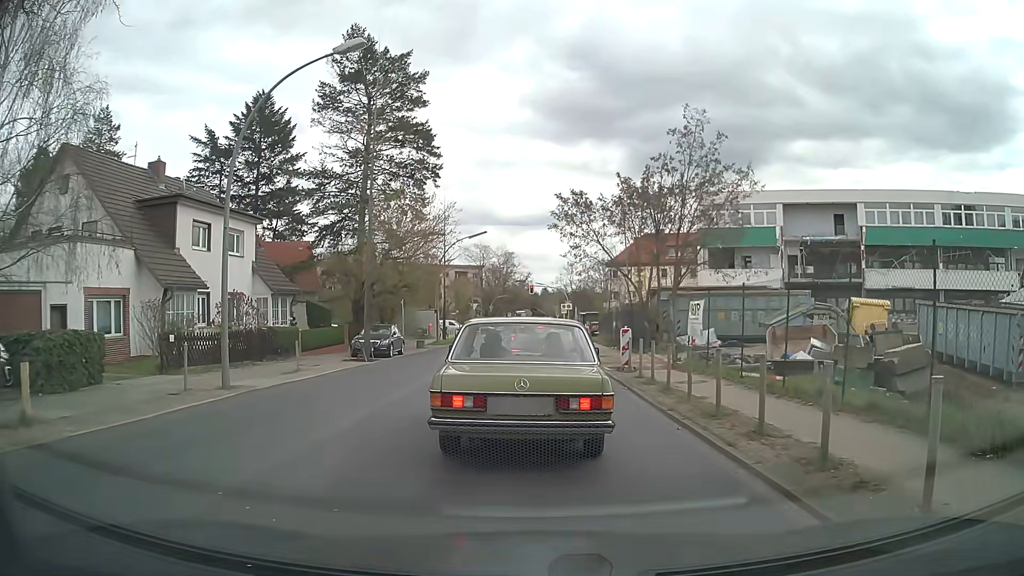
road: tertiary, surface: asphalt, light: Day
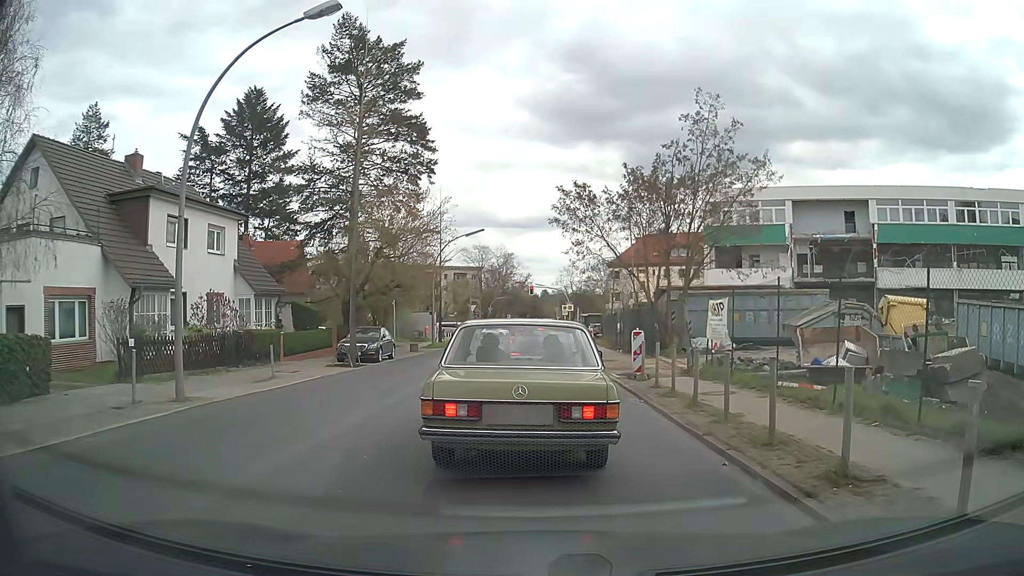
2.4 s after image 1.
(0.0, +2.2) m; 0°
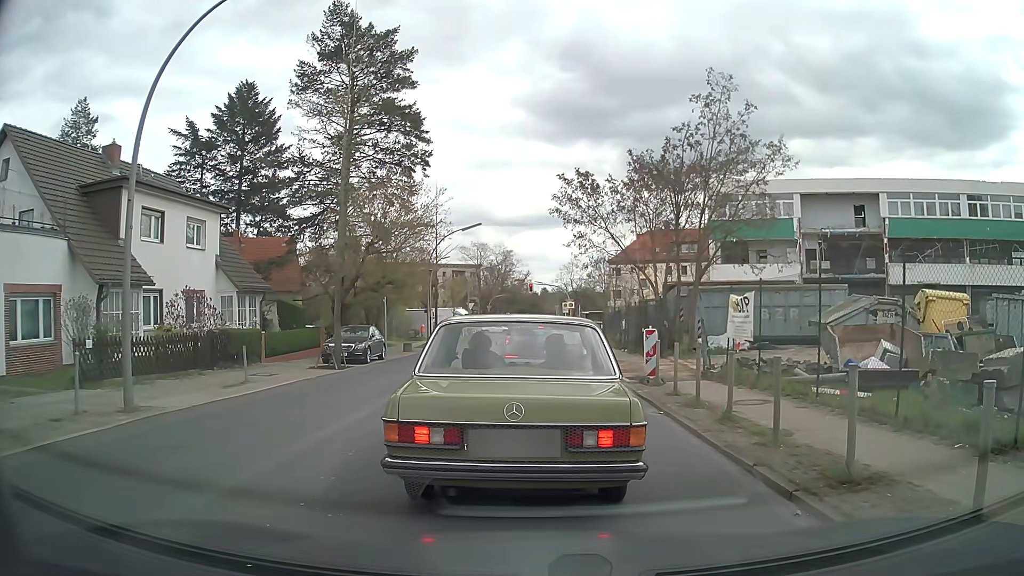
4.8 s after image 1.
(0.0, +1.9) m; 0°
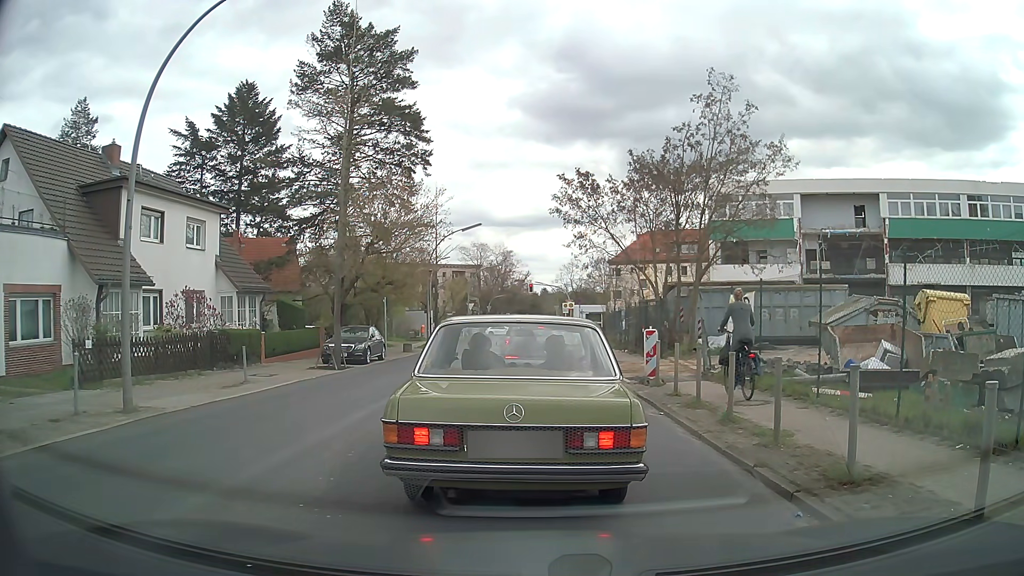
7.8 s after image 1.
(0.0, +0.1) m; 0°
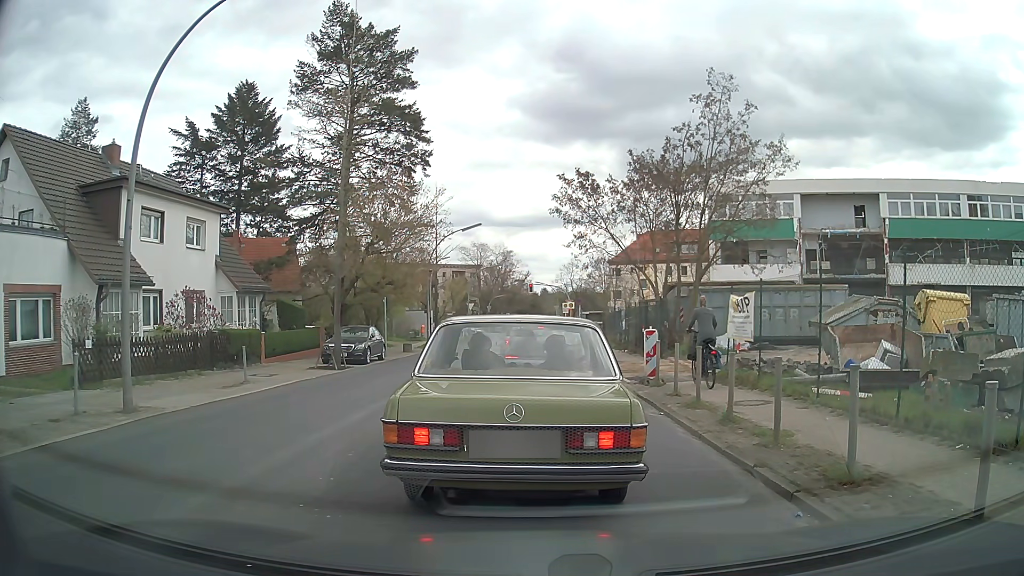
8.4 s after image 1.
(0.0, 0.0) m; 0°
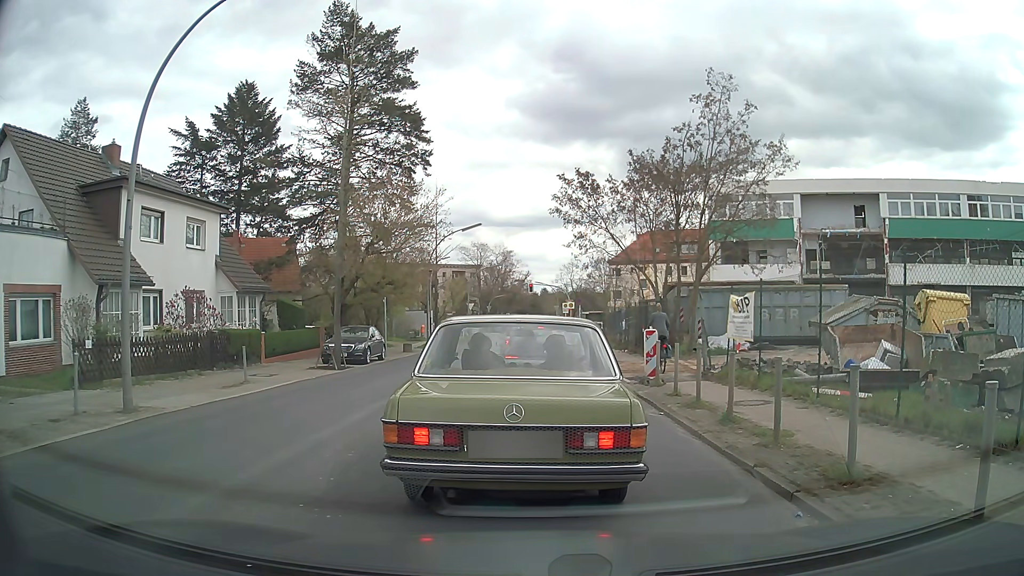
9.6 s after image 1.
(0.0, 0.0) m; 0°
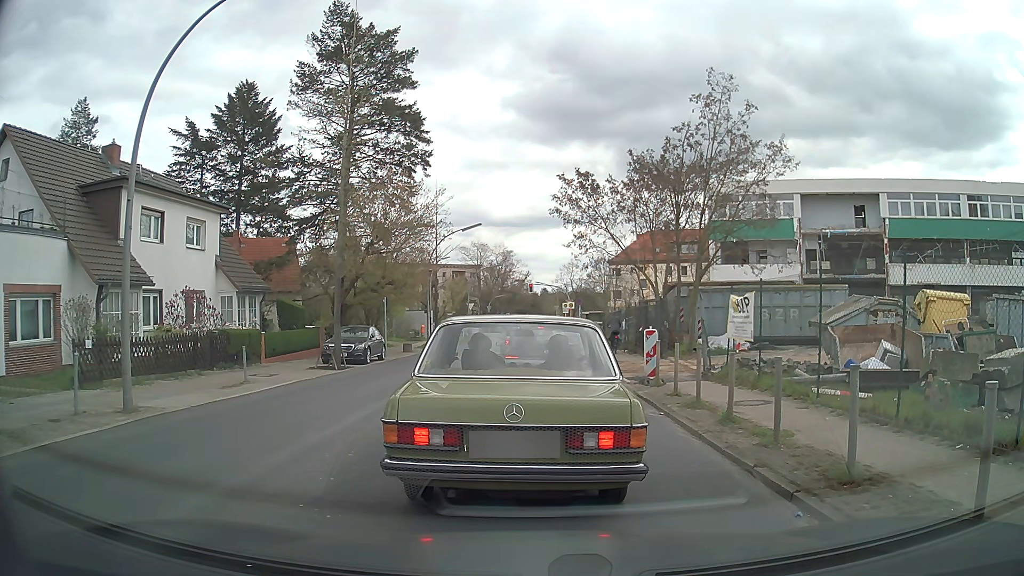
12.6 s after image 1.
(0.0, 0.0) m; 0°
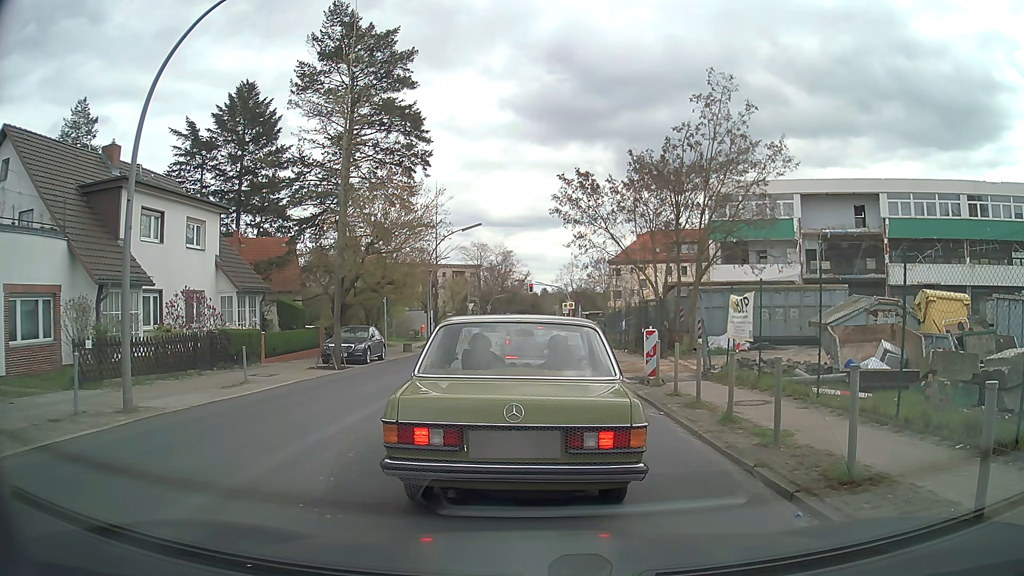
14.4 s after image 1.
(0.0, 0.0) m; 0°
